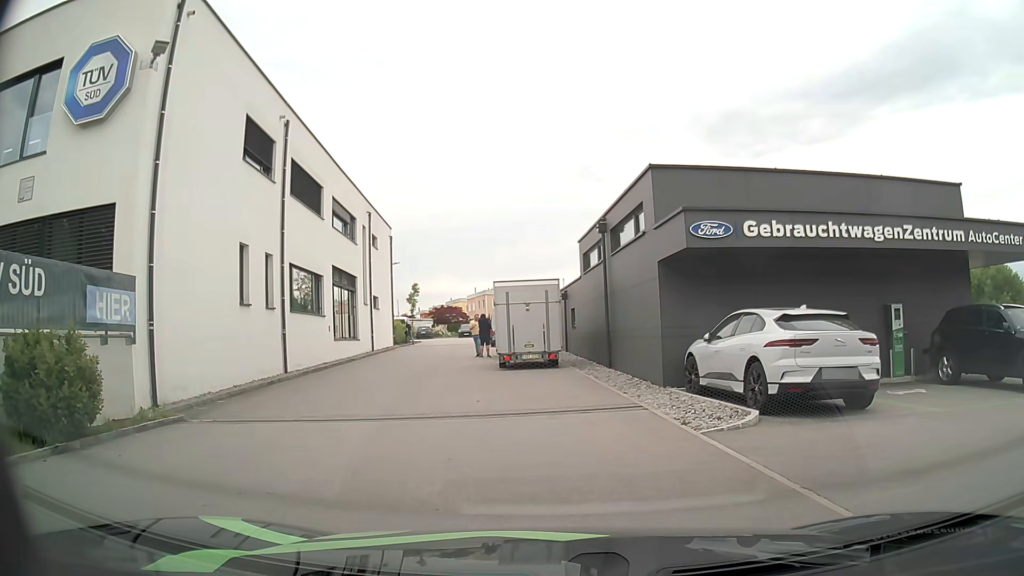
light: Day
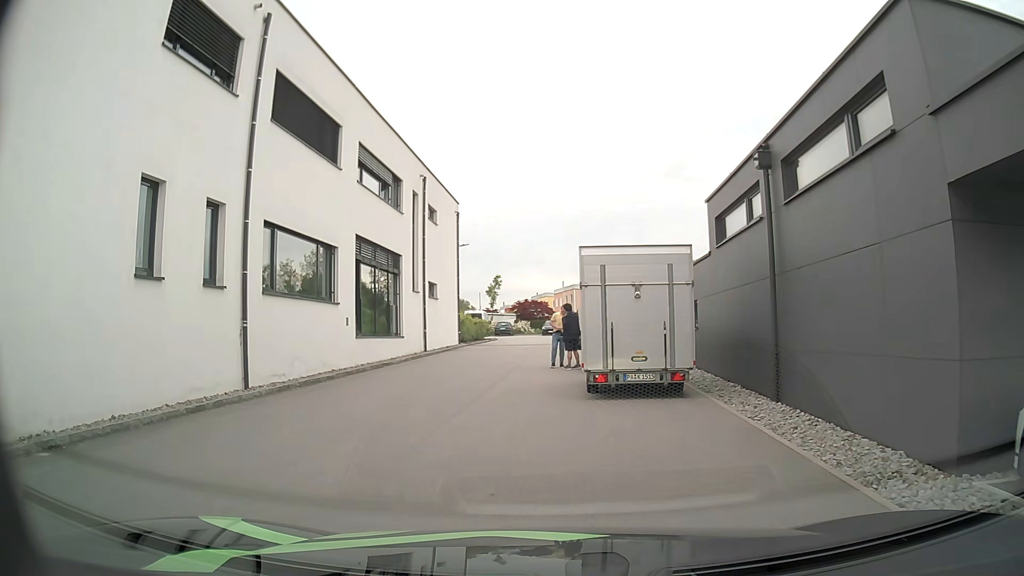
(-0.4, +8.1) m; -8°
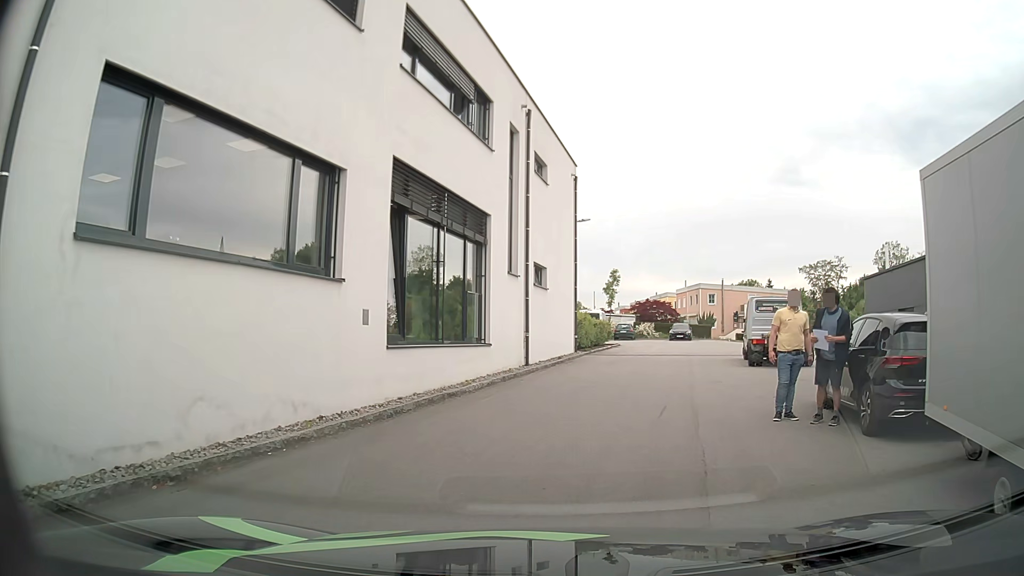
(-1.1, +9.6) m; -7°
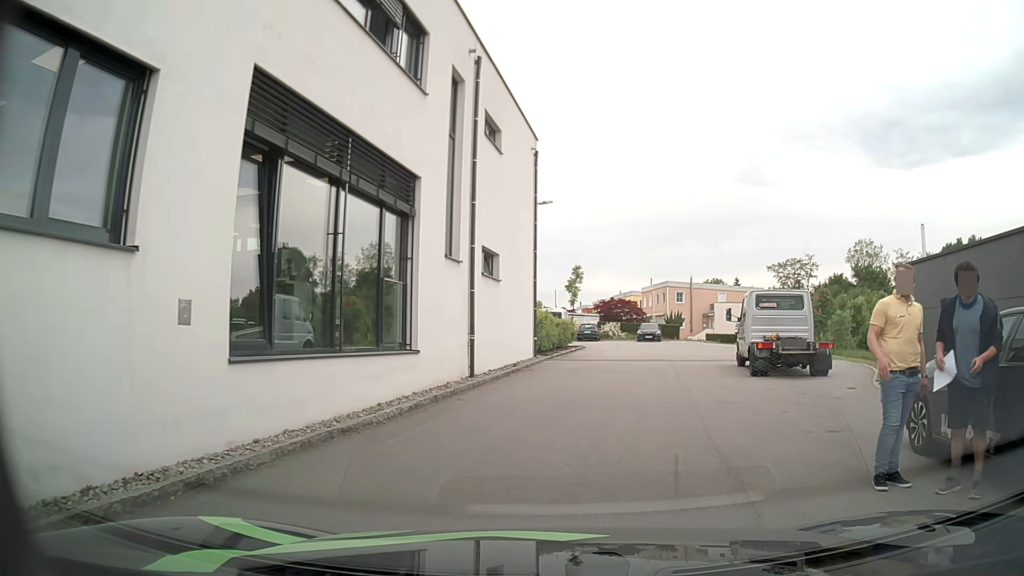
(0.0, +4.2) m; +5°
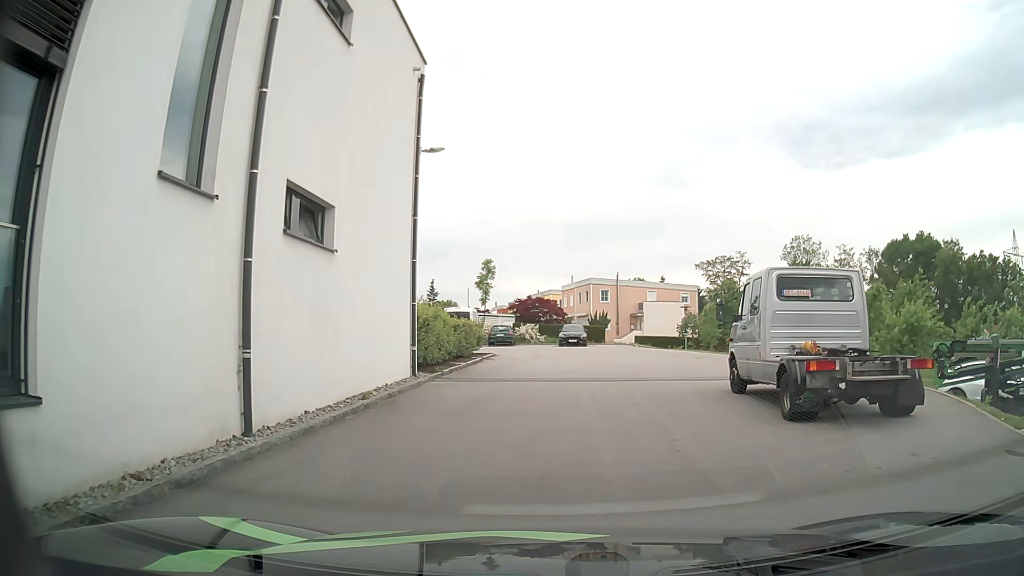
(+0.2, +7.7) m; +4°
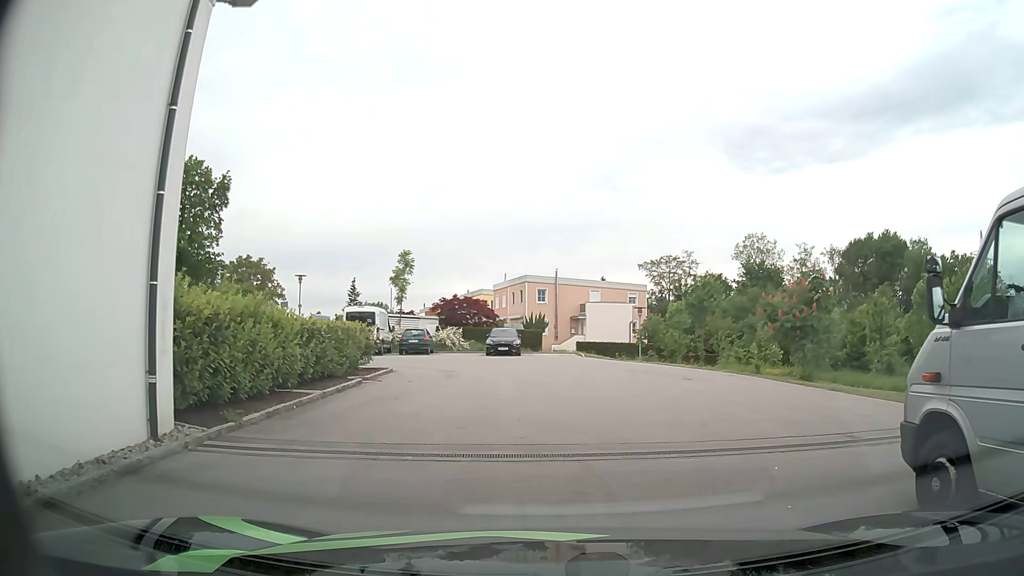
(+0.2, +8.7) m; +4°
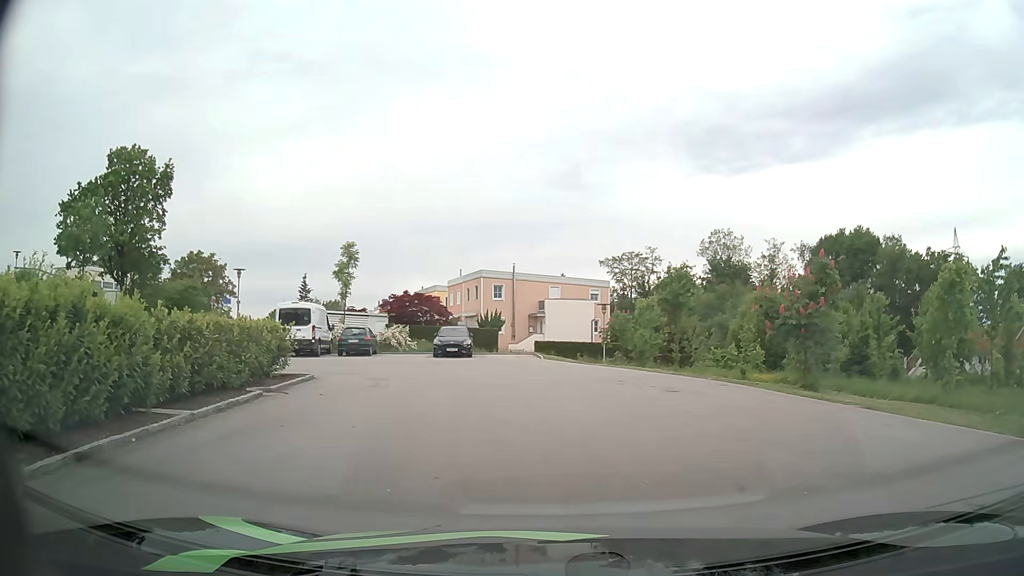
(+0.1, +3.7) m; +4°
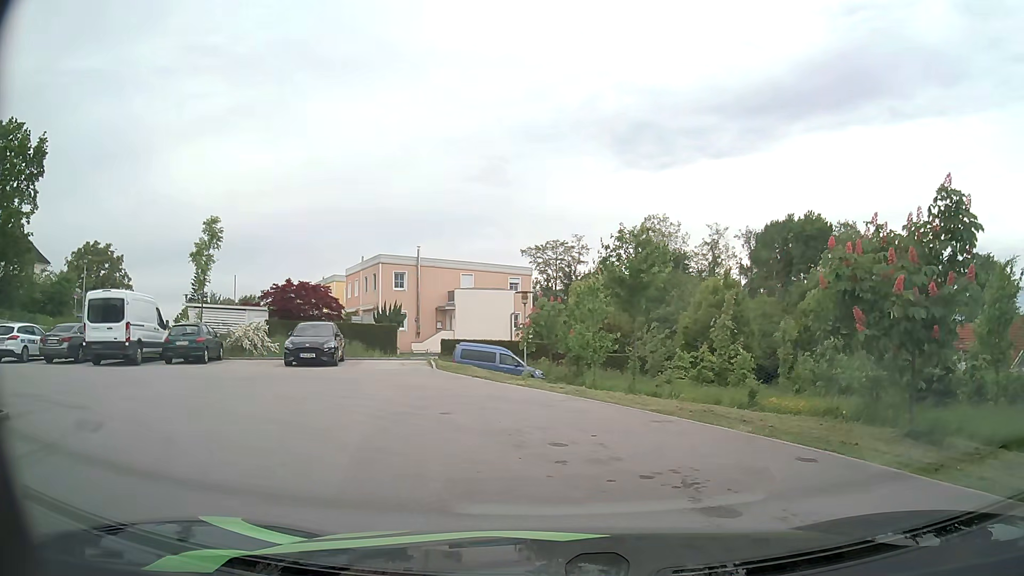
(+0.7, +9.5) m; +6°
